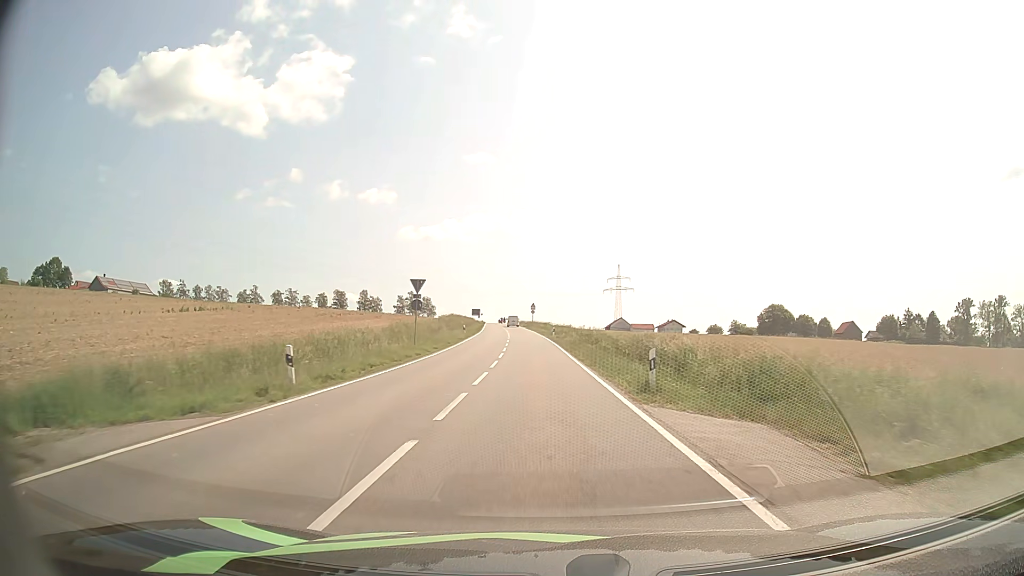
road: tertiary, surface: asphalt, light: Day
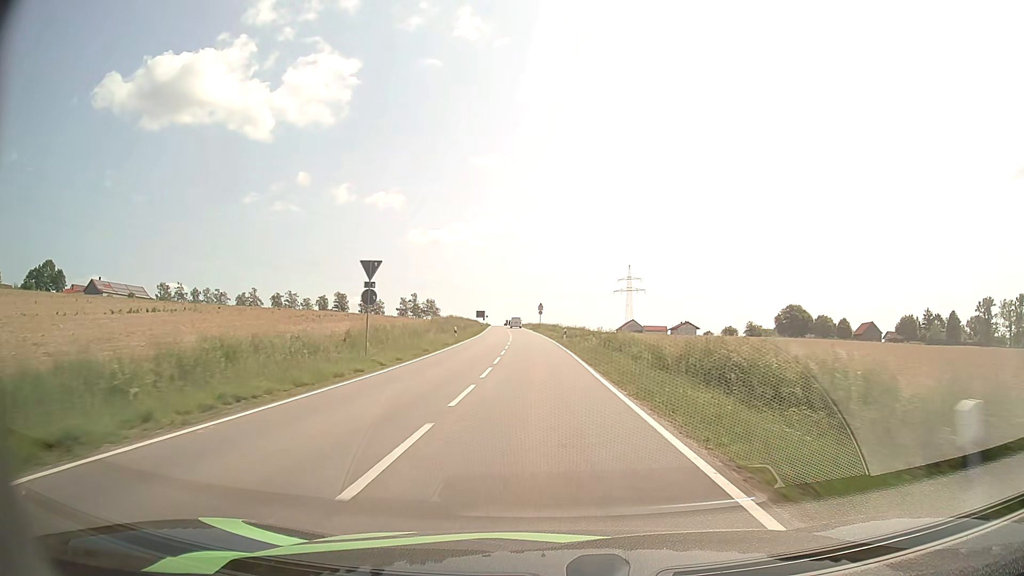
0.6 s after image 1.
(-0.1, +11.1) m; -1°
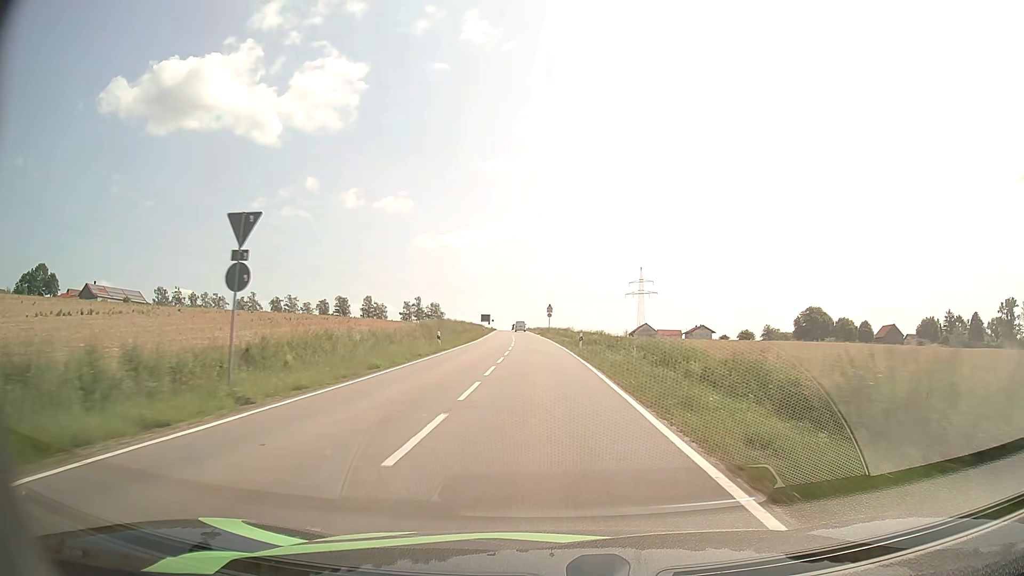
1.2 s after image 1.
(-0.1, +11.5) m; -1°
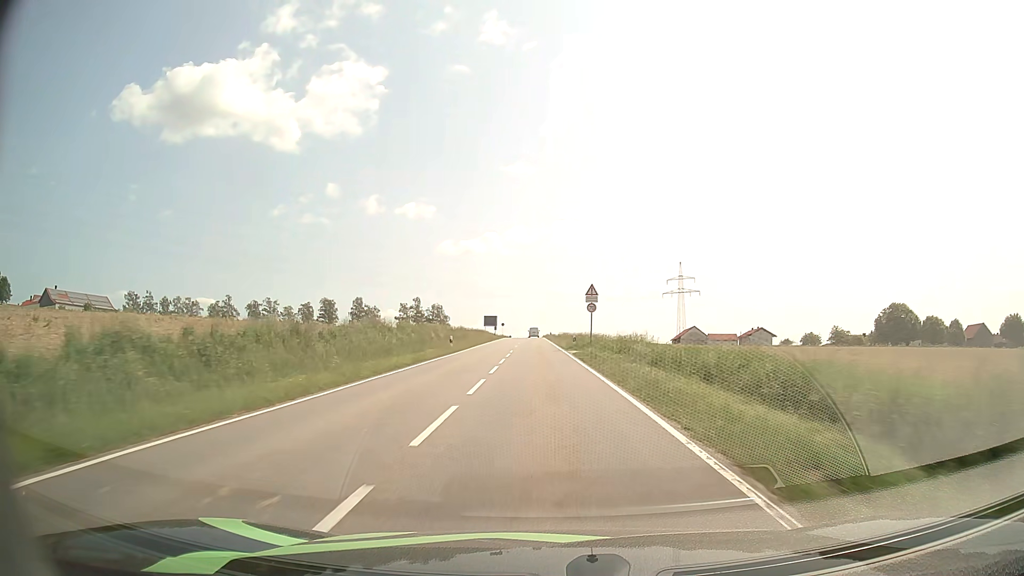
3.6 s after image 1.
(-1.1, +48.3) m; -2°
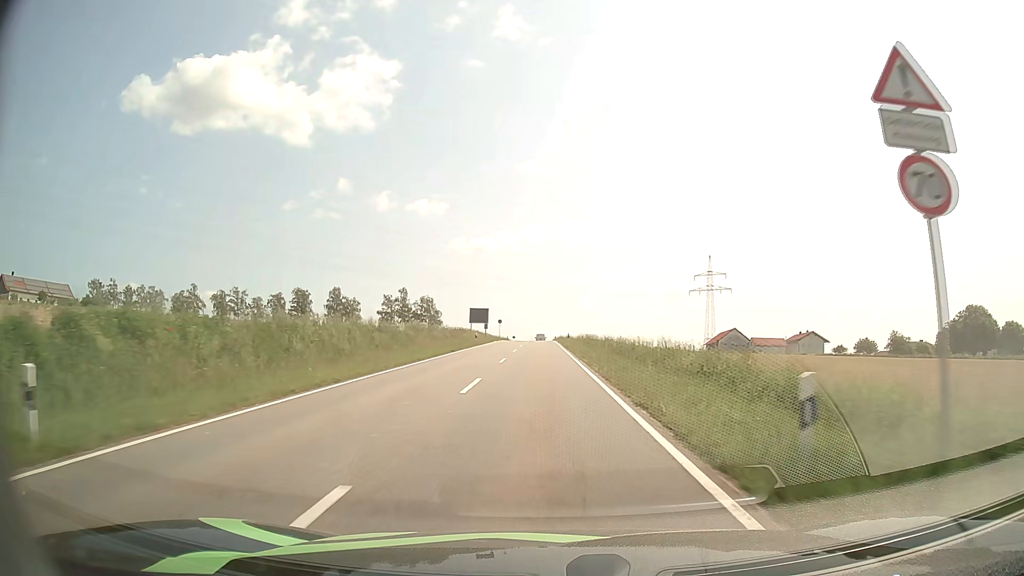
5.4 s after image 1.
(-0.6, +37.2) m; -1°
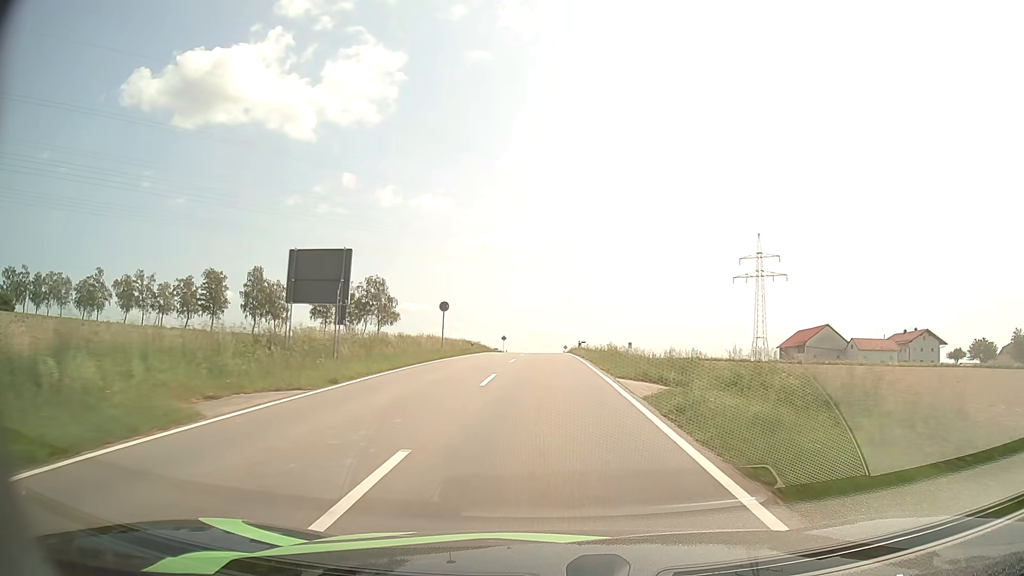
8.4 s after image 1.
(-0.7, +60.3) m; -1°
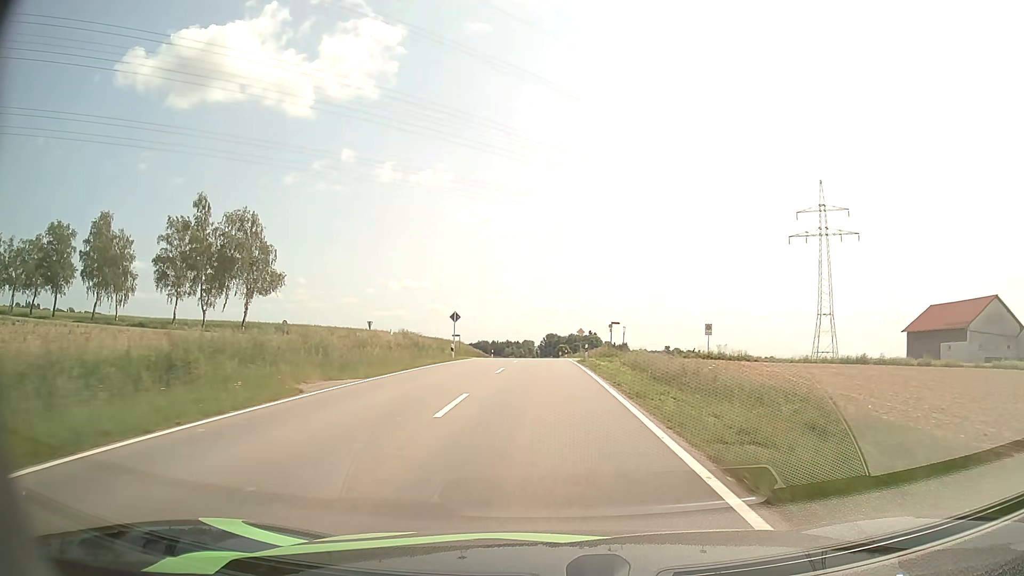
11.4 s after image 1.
(+0.1, +54.3) m; 0°
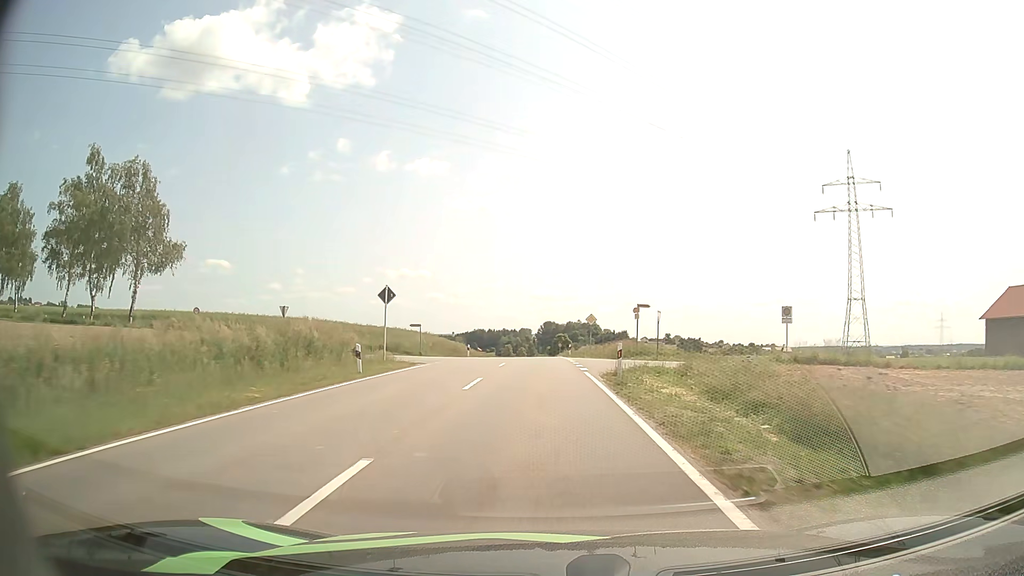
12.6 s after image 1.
(+0.1, +19.9) m; 0°
(0, +10) (0, +20) (0, +30) (0, +40) (-1, +50) (-1, +60) (-1, +70) (-1, +80) (-1, +90) (-1, +100) m
